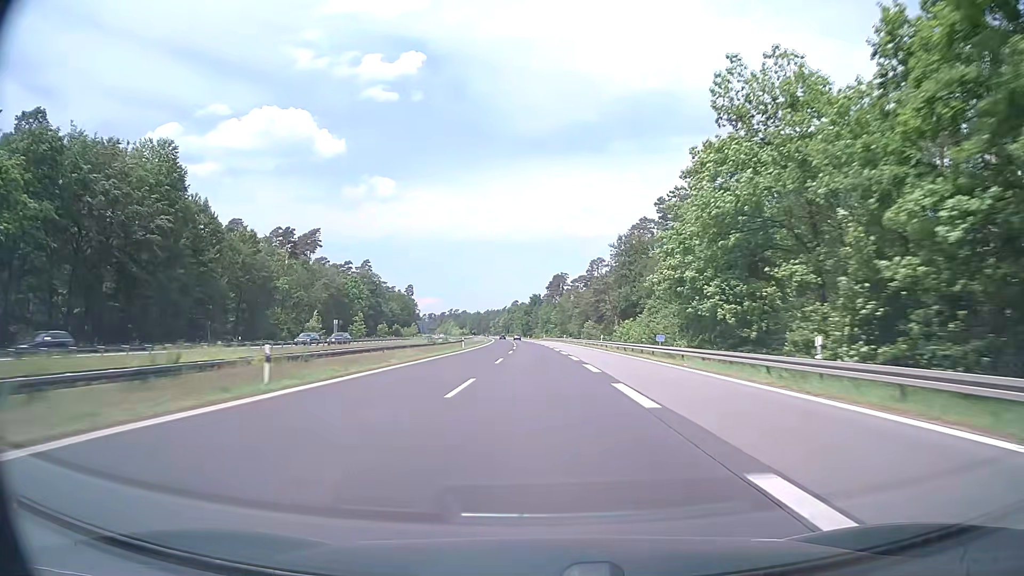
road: motorway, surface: asphalt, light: Day
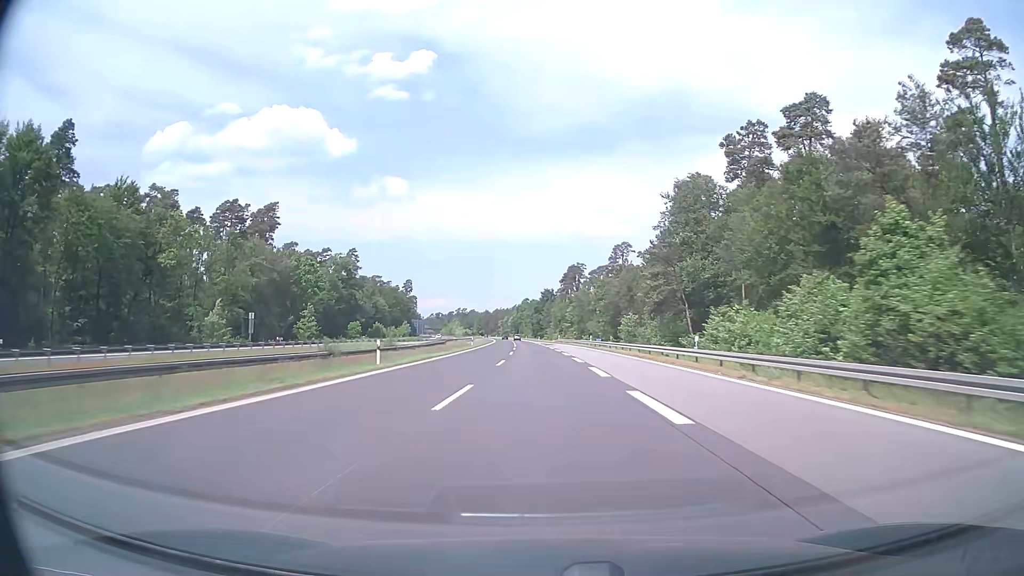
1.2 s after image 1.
(-0.4, +38.1) m; -1°
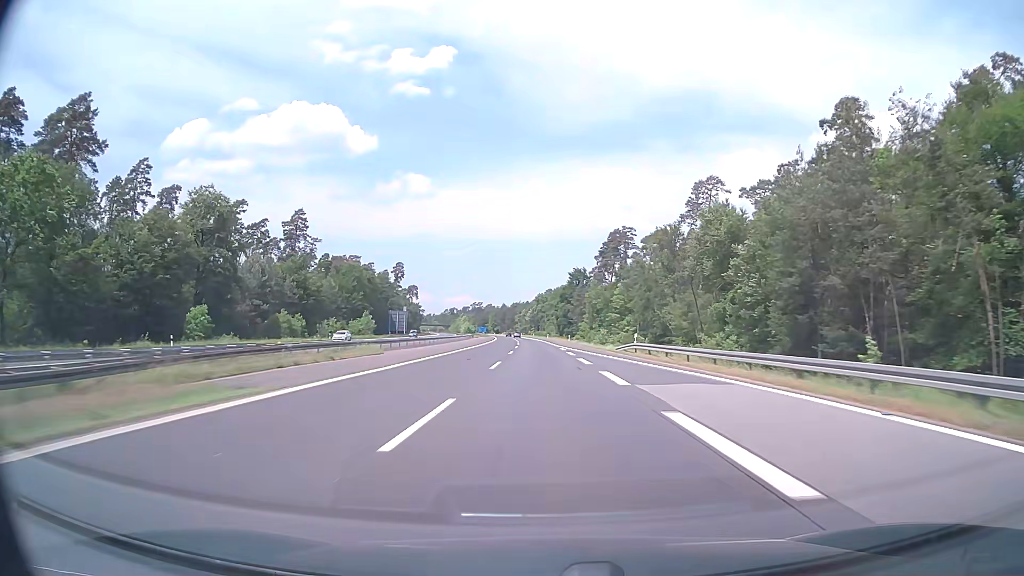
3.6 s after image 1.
(-1.3, +76.2) m; -2°
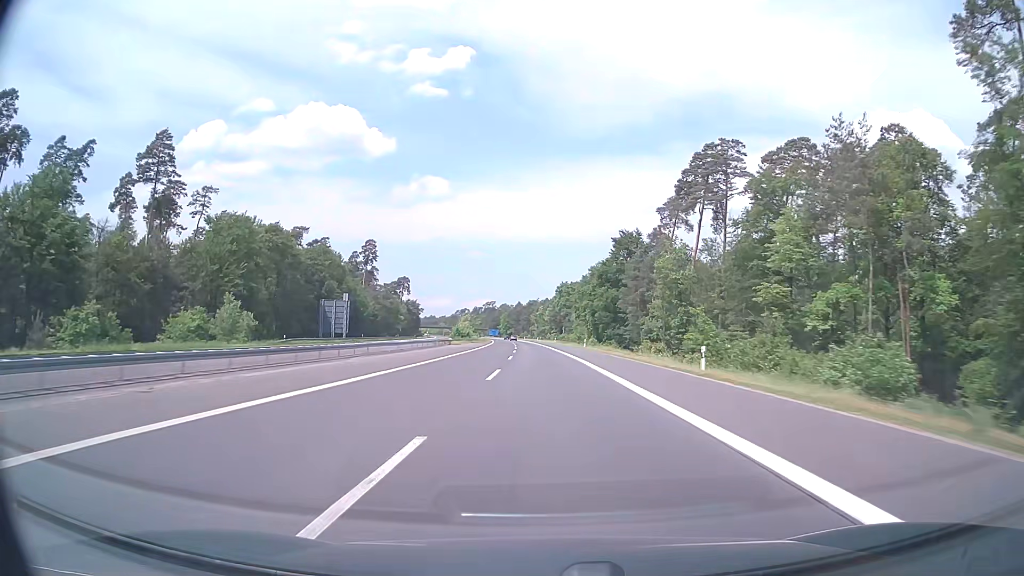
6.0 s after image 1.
(-1.3, +76.2) m; -2°
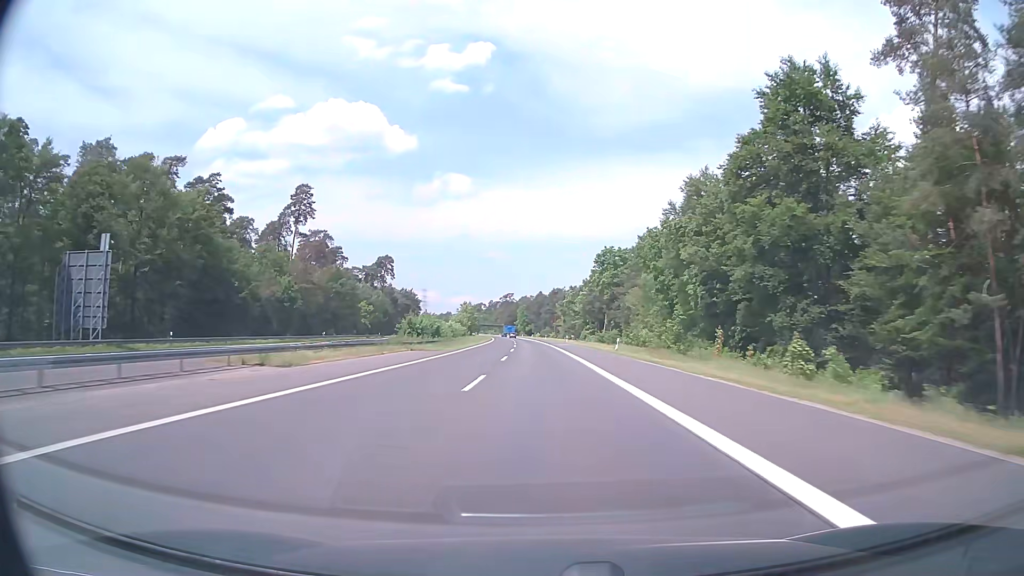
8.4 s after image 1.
(-1.2, +76.3) m; -2°
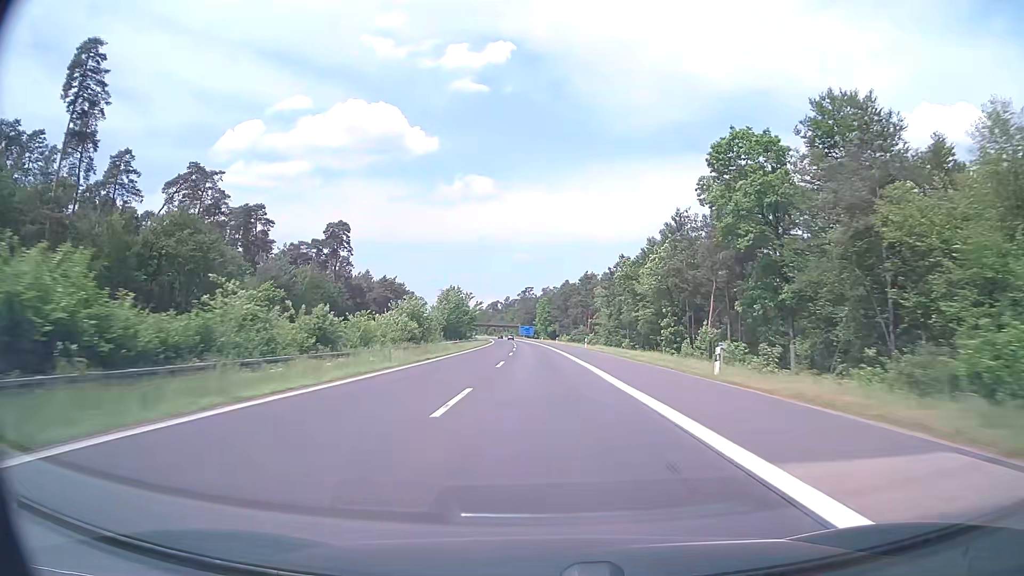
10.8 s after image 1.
(-1.3, +76.2) m; -2°
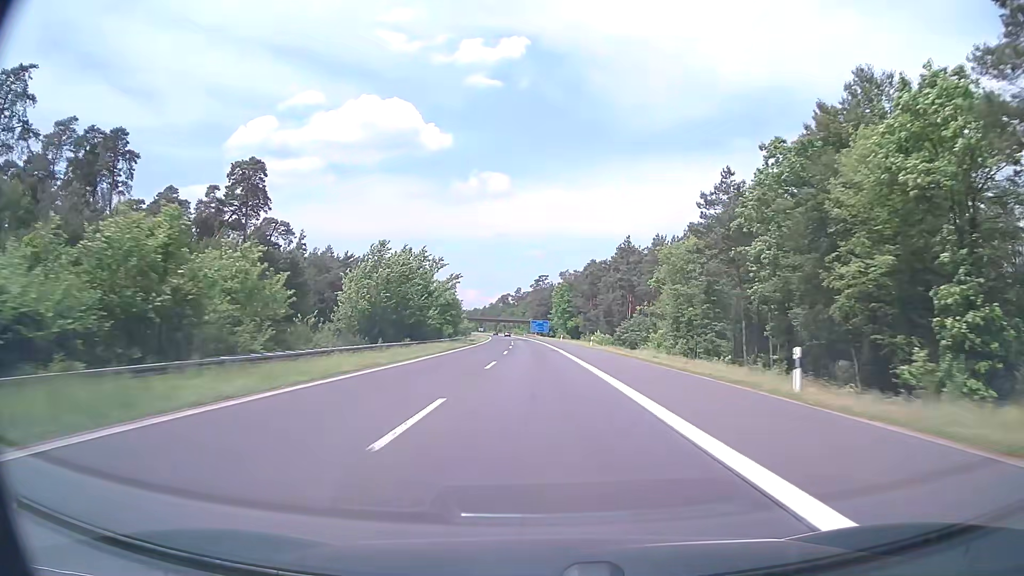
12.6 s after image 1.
(-0.7, +57.1) m; -1°
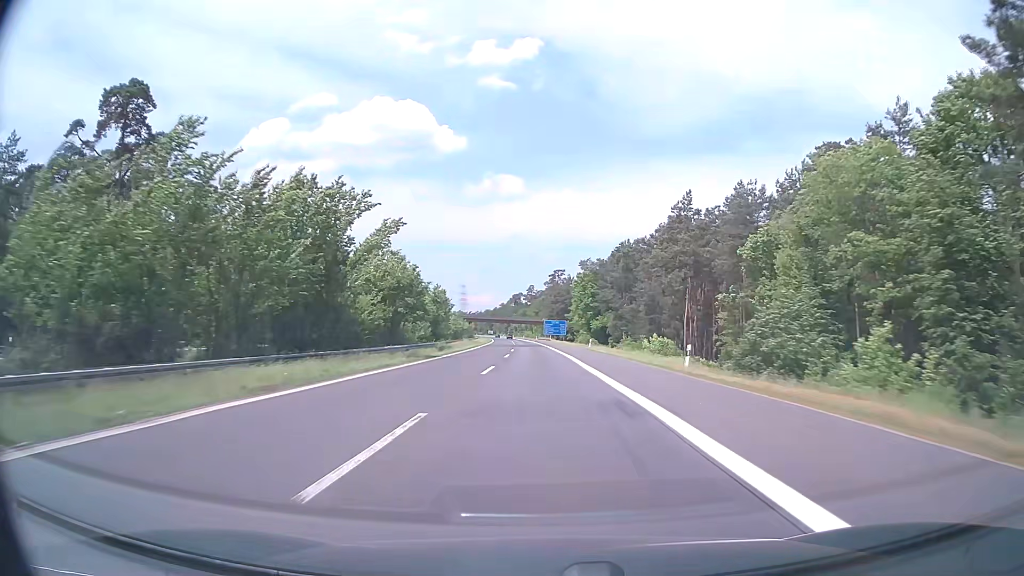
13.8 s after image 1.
(-0.4, +38.1) m; -1°
